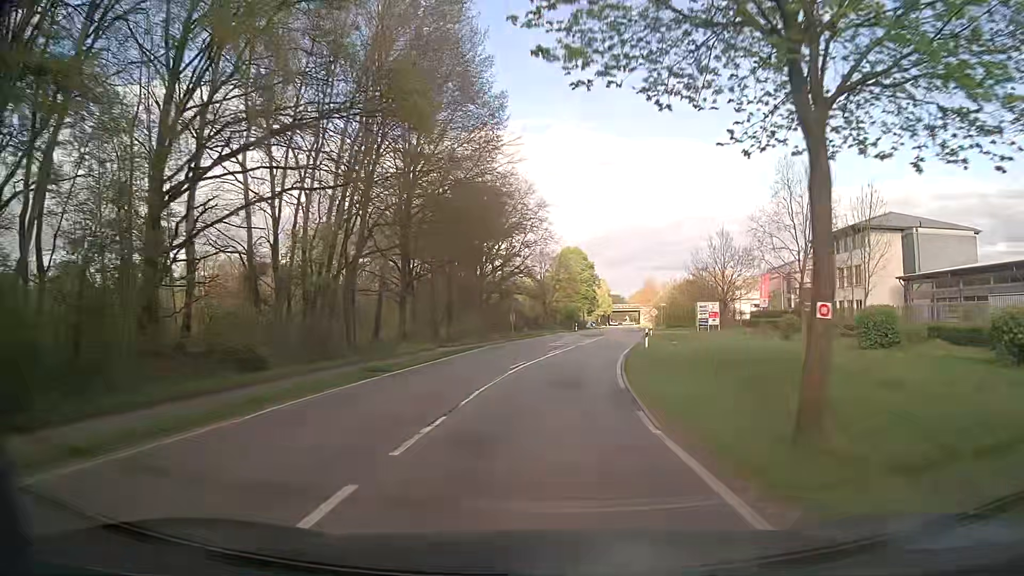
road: secondary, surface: asphalt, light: Day
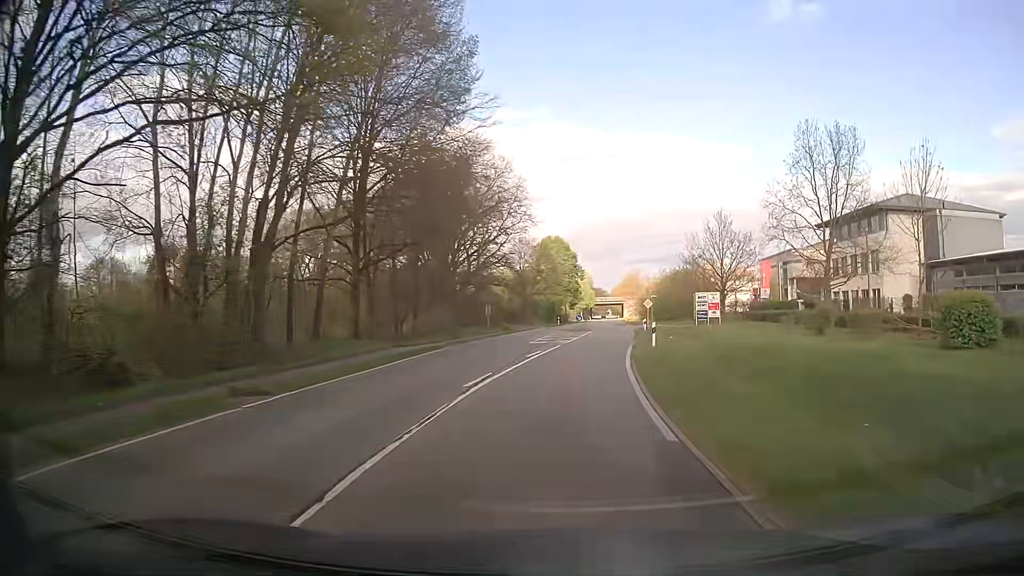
(+0.1, +7.6) m; +2°
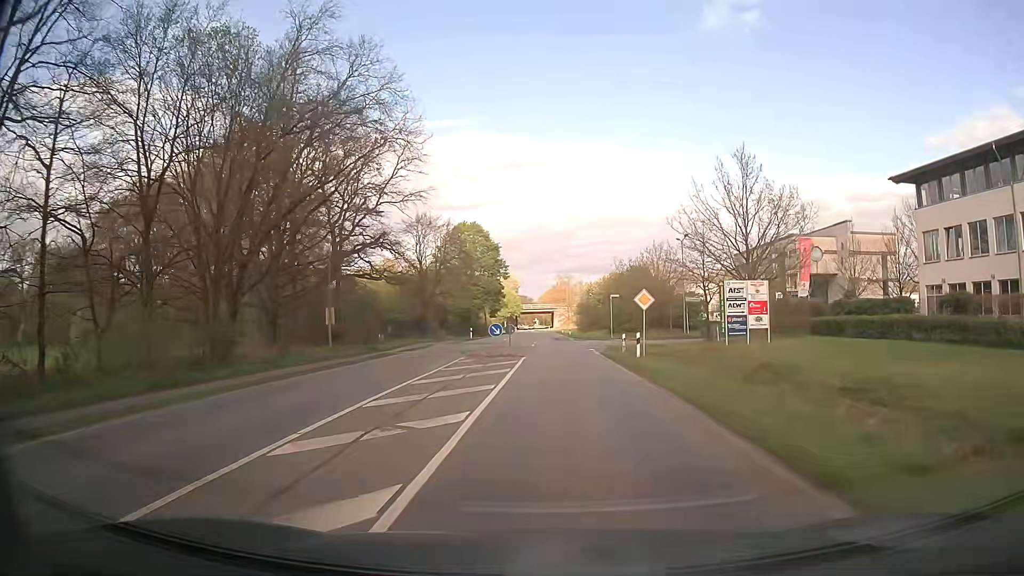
(+1.6, +30.3) m; +6°
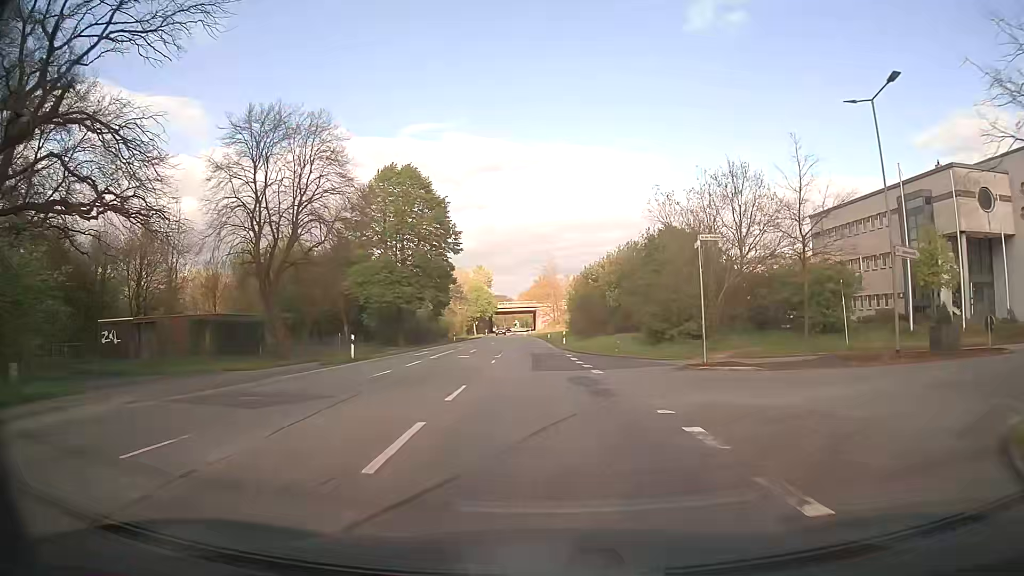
(+0.9, +38.1) m; +1°
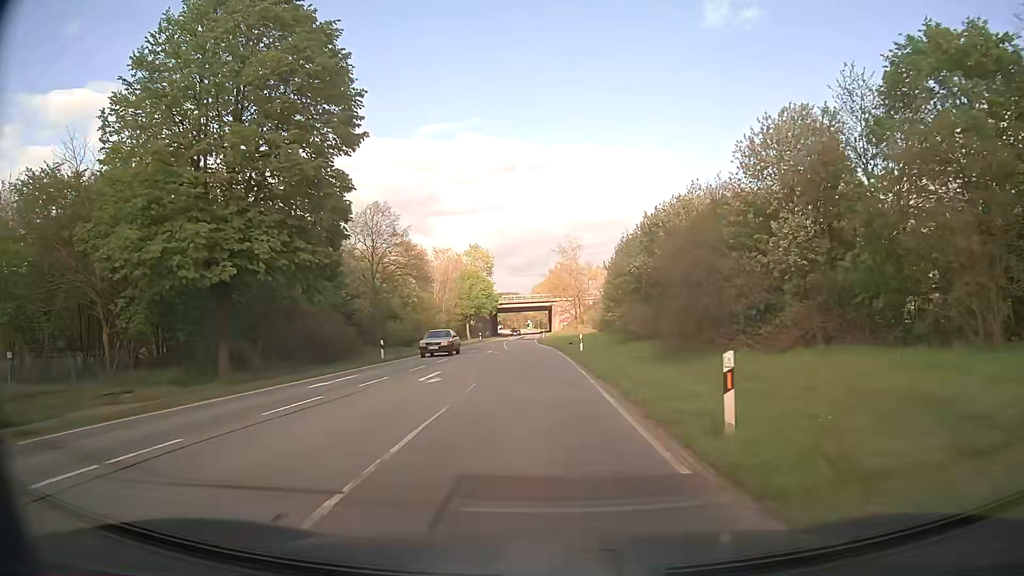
(-0.3, +38.2) m; -2°
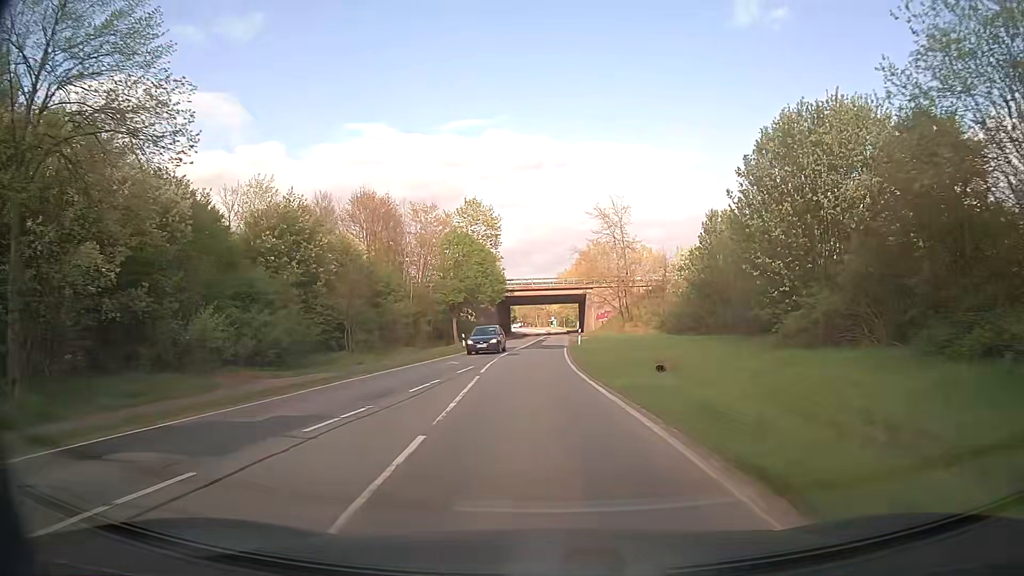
(-0.3, +38.1) m; -2°
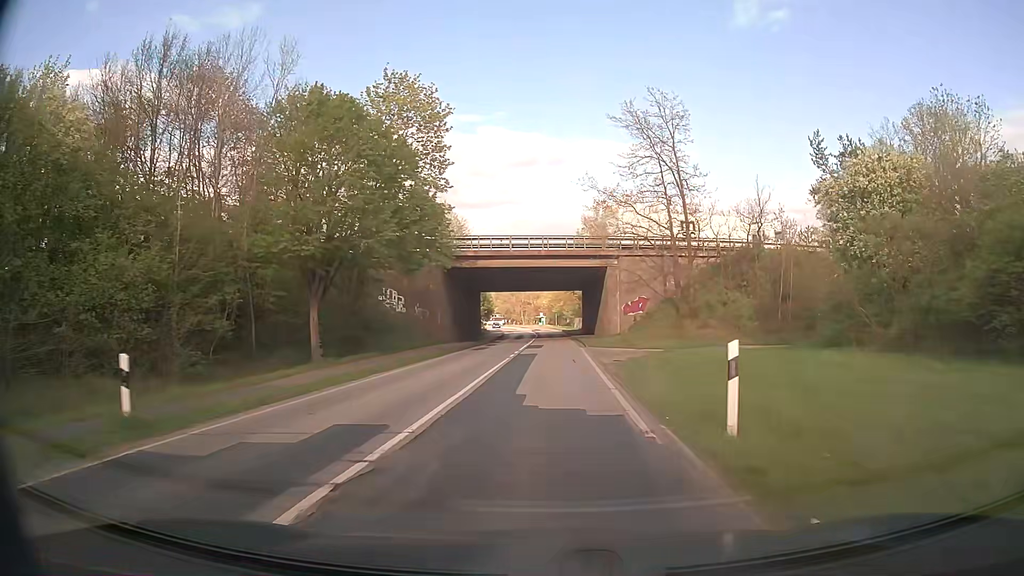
(+0.4, +38.1) m; +2°
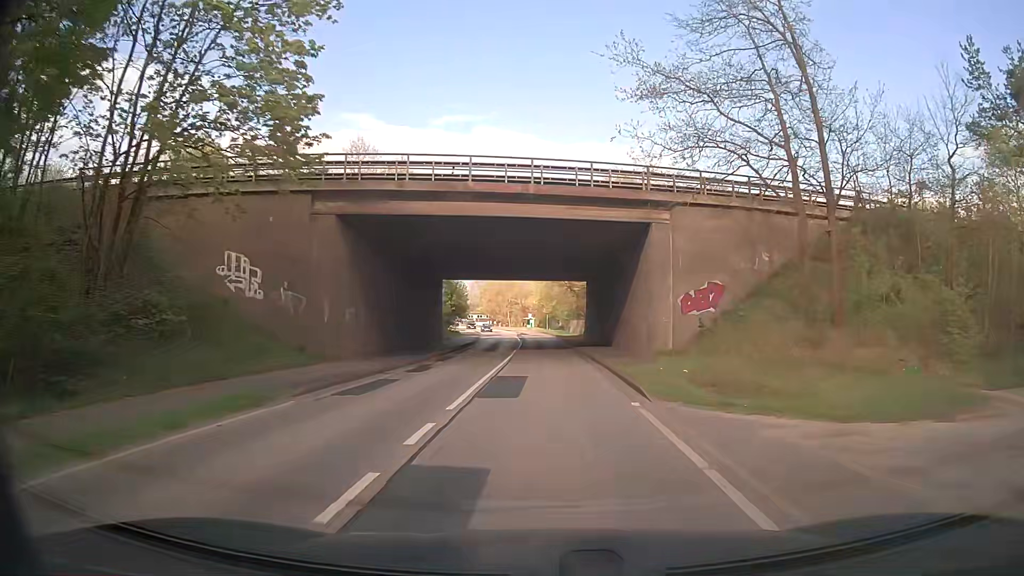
(+0.1, +22.8) m; +1°
